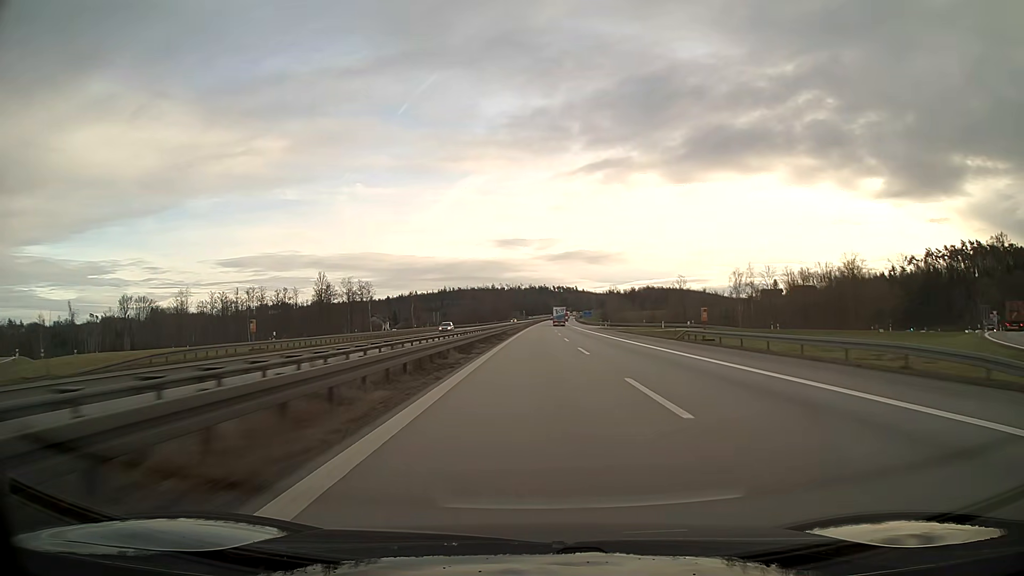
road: motorway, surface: asphalt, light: Day
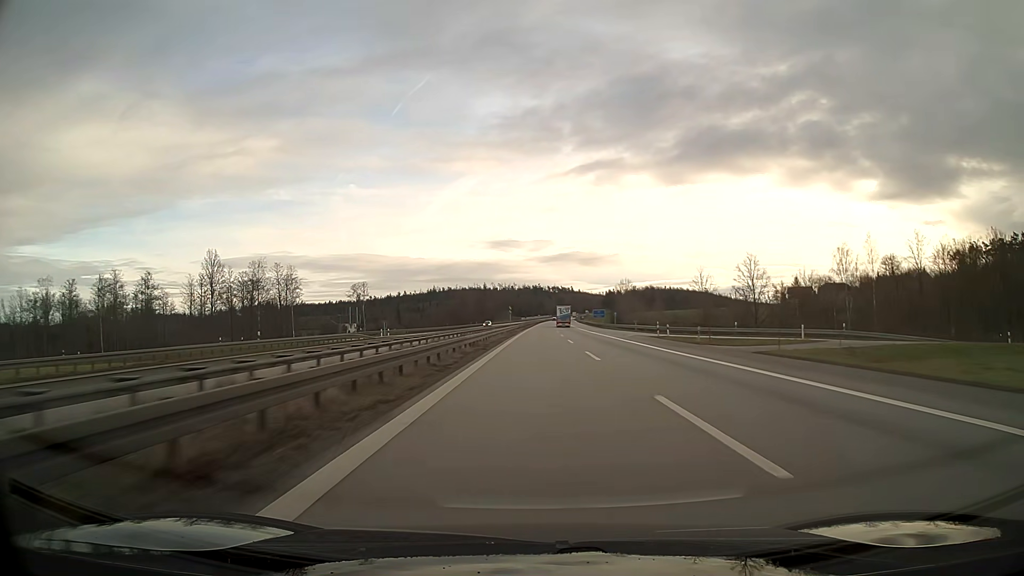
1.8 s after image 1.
(+0.2, +56.9) m; +1°
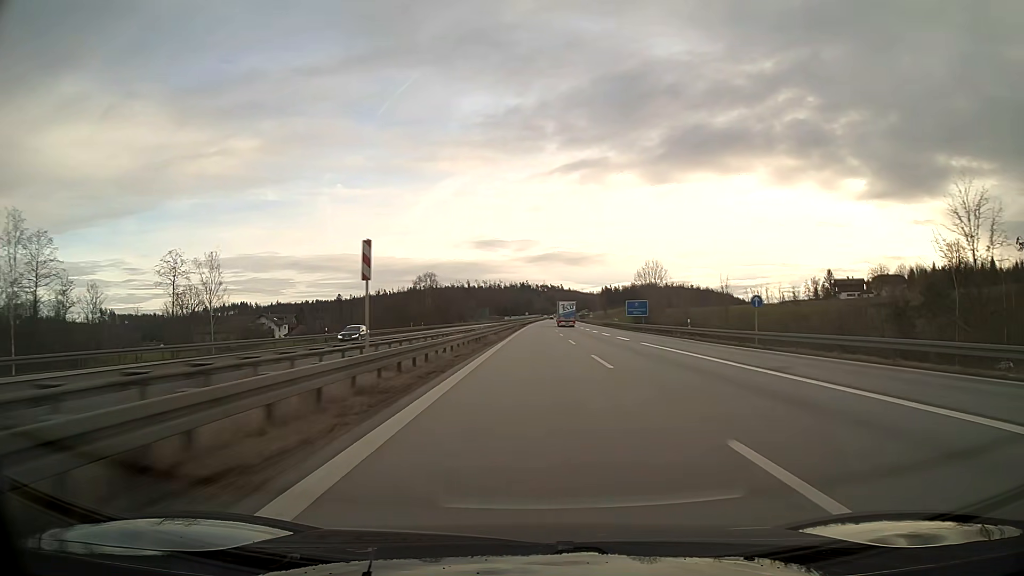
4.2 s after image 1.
(+0.6, +76.0) m; +1°
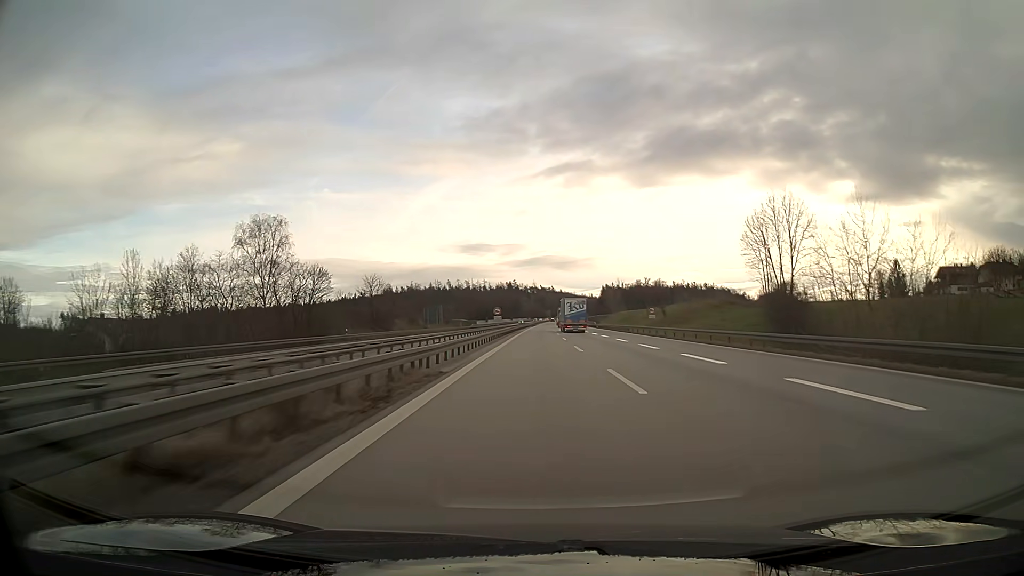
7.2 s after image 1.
(+0.9, +95.2) m; +1°
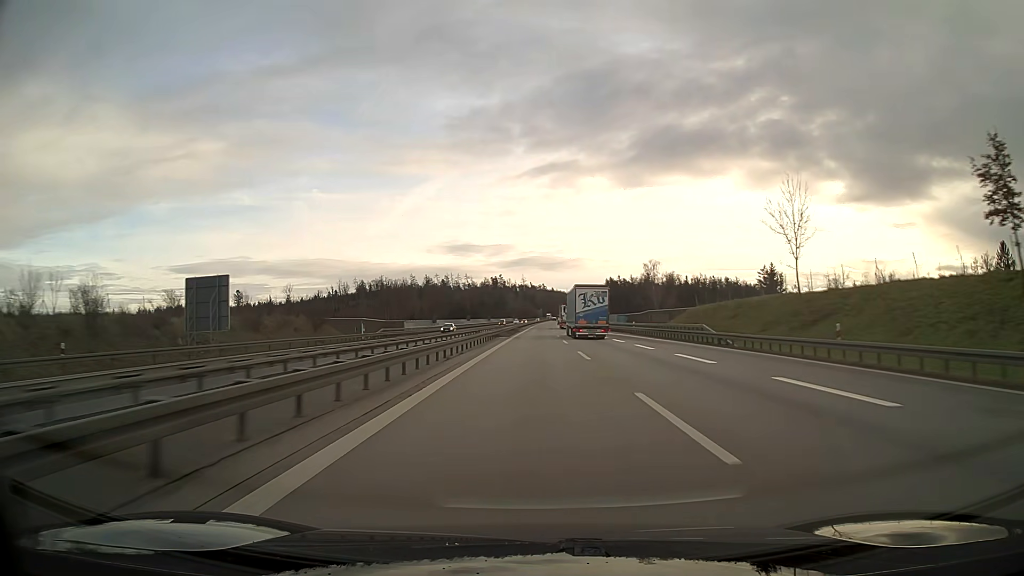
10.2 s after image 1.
(+0.9, +95.2) m; +1°
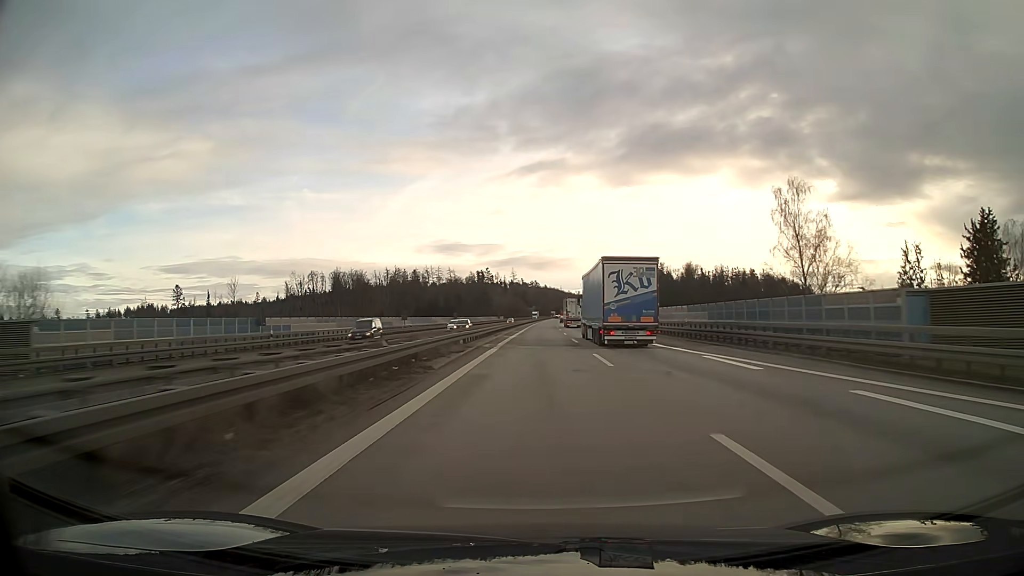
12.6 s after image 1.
(+0.4, +76.1) m; +1°
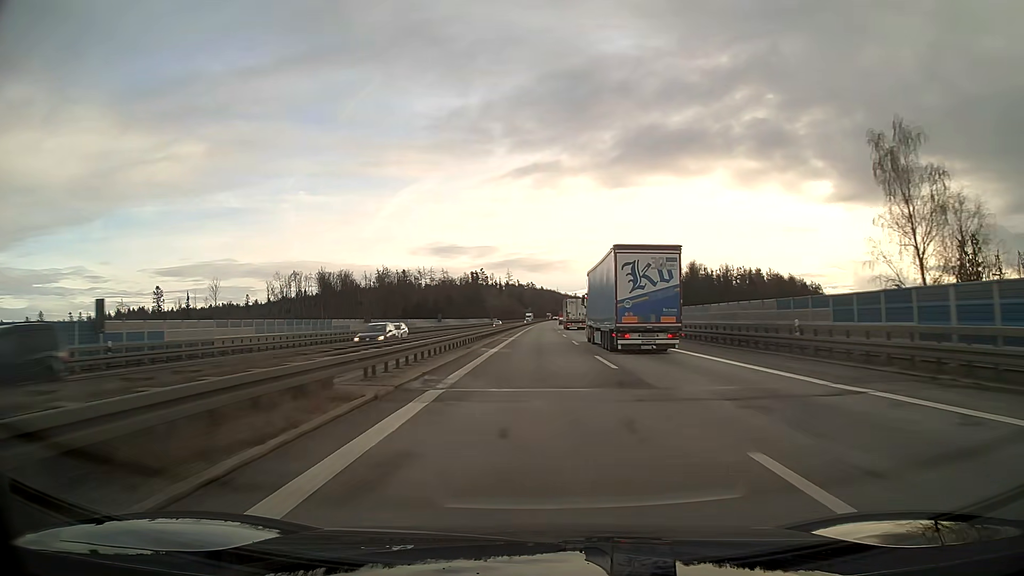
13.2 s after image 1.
(0.0, +19.0) m; 0°
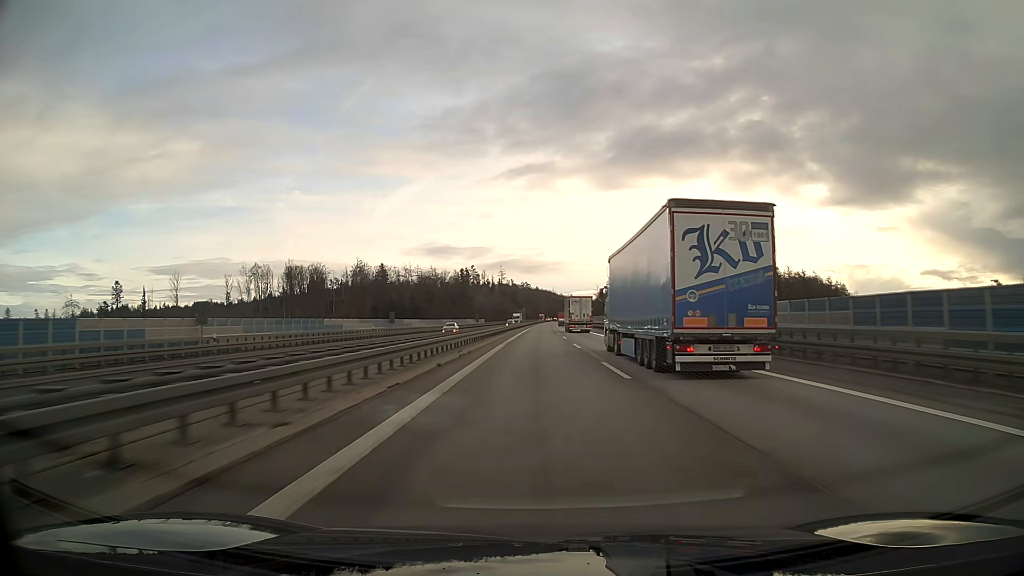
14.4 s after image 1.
(+0.2, +38.0) m; 0°
